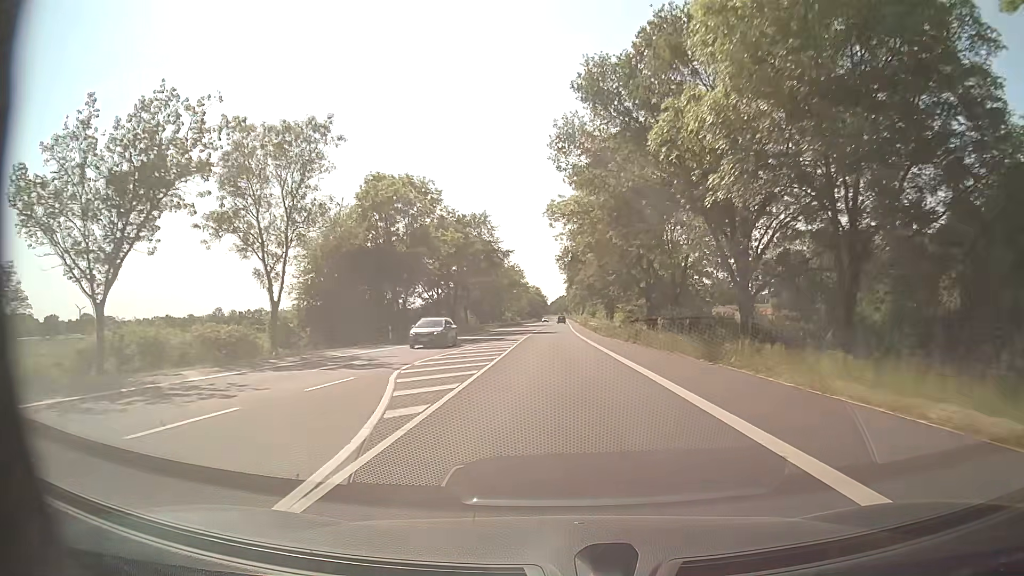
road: secondary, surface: asphalt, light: Day
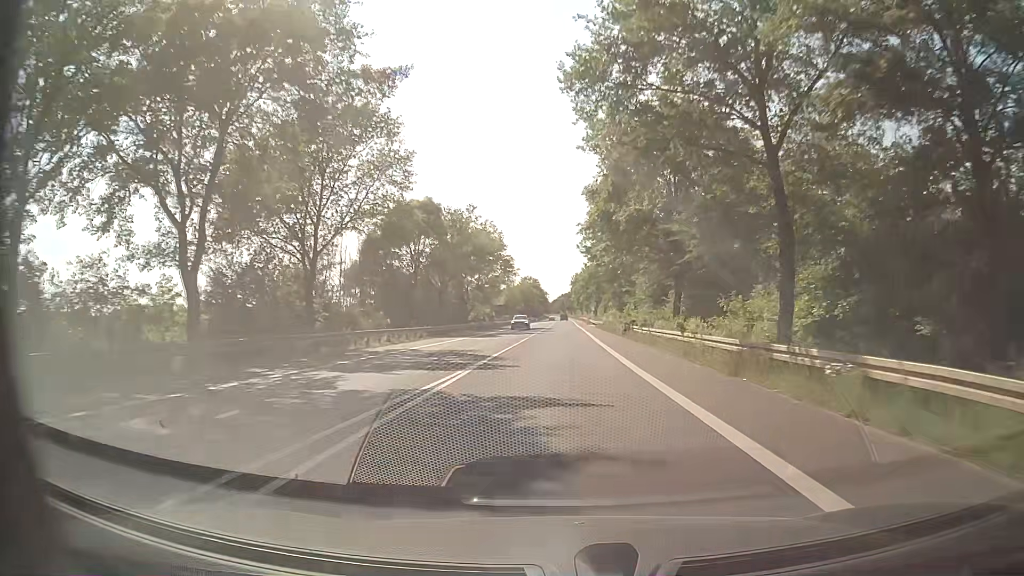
(-0.3, +58.1) m; -1°
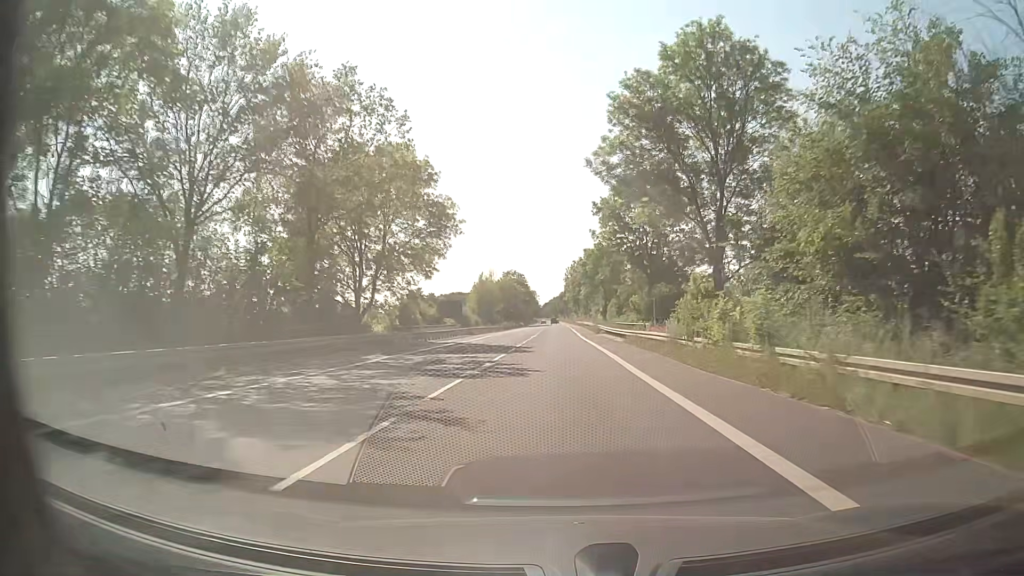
(+0.7, +46.5) m; +1°
(0, +10) (0, +20) (0, +30) (0, +40) (0, +50) (0, +60) (+1, +70) (+1, +80) (+1, +90) (+1, +100) m
